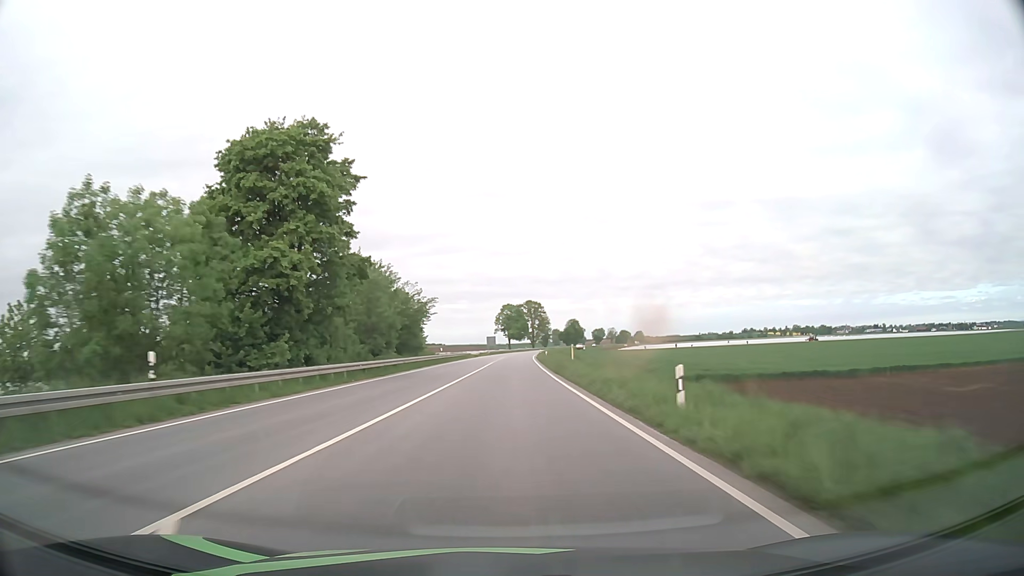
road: primary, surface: asphalt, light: Day
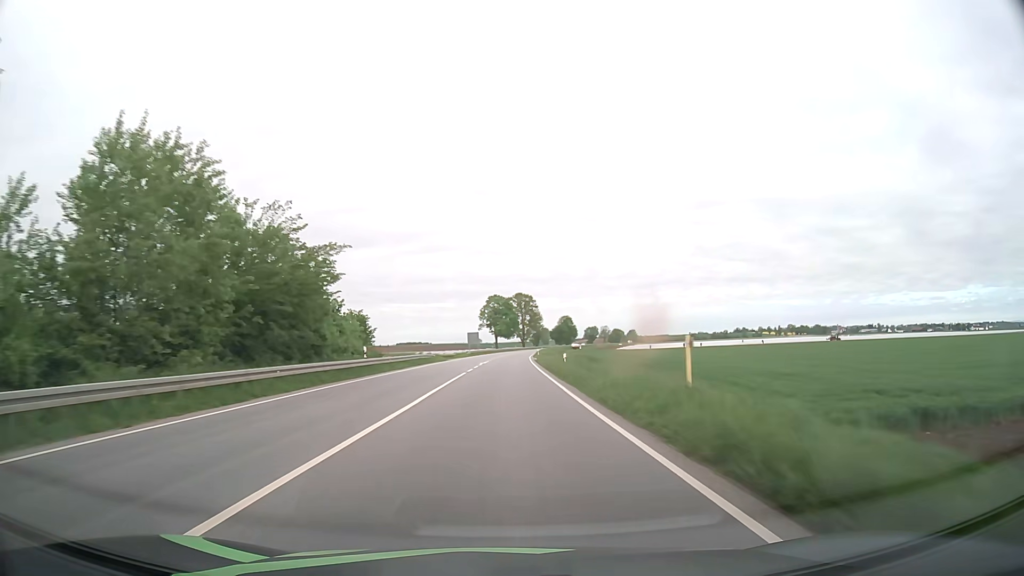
(+0.3, +31.0) m; +1°
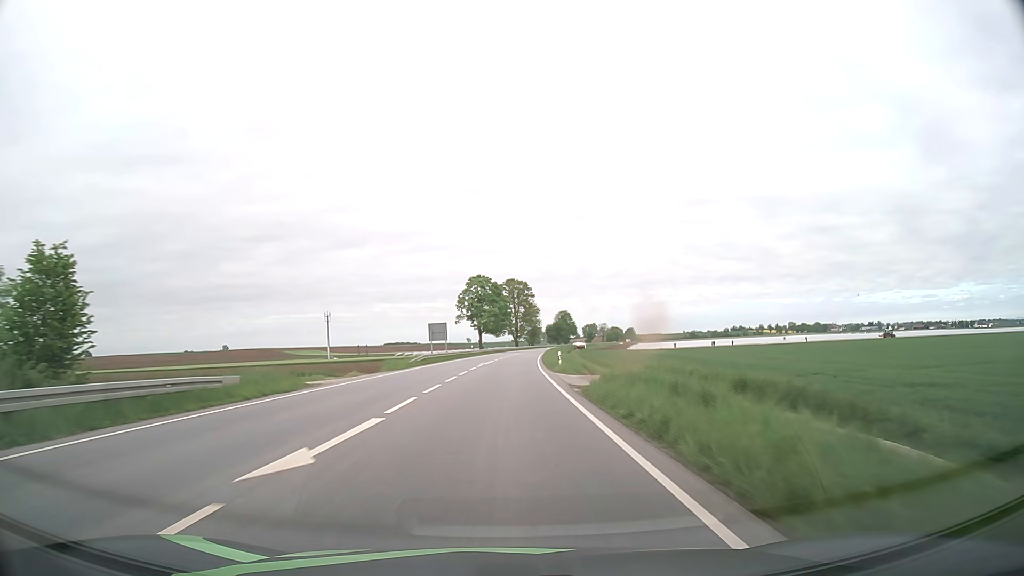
(+0.3, +46.8) m; +1°
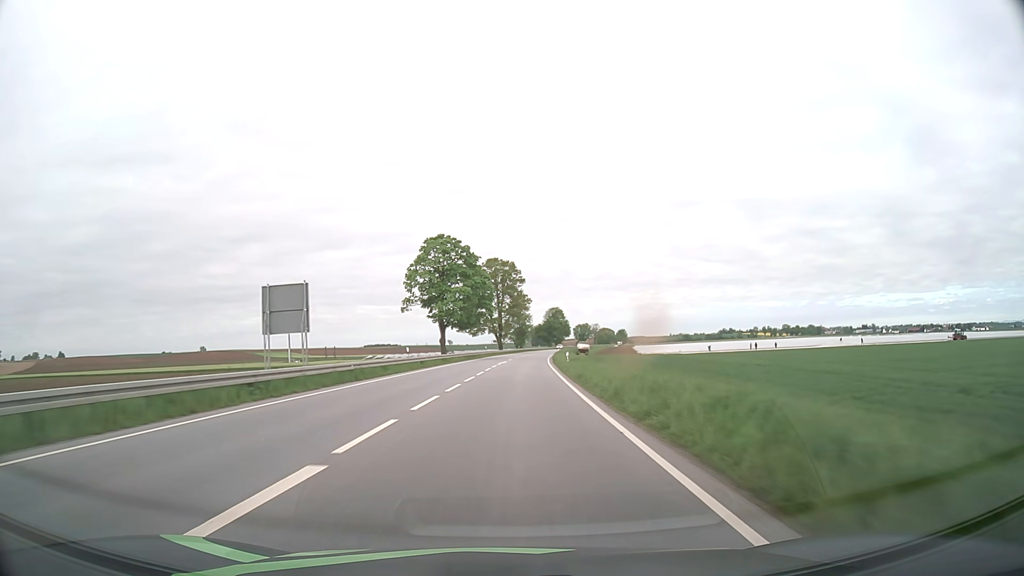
(+0.5, +47.1) m; +1°
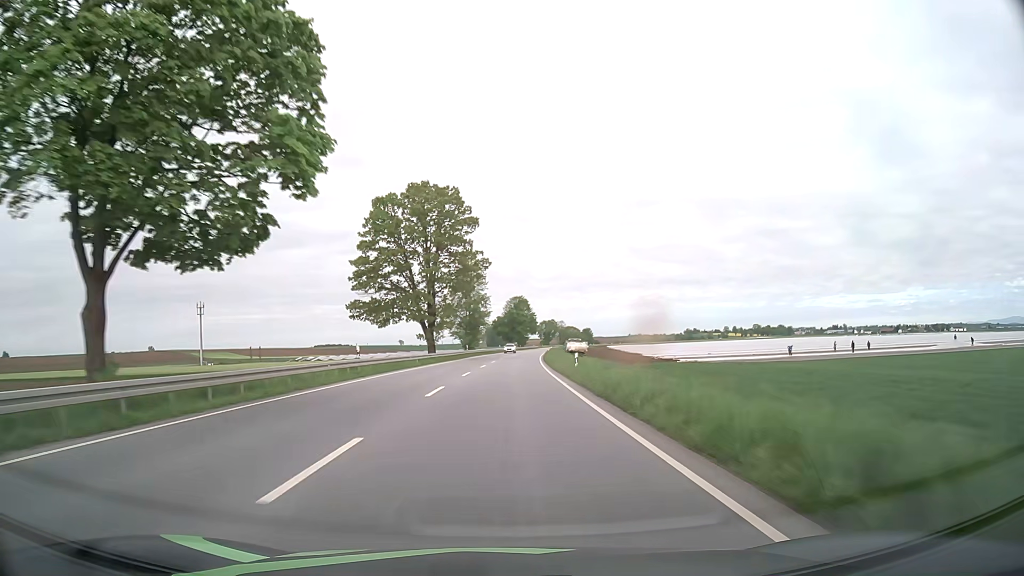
(+1.8, +62.9) m; +4°
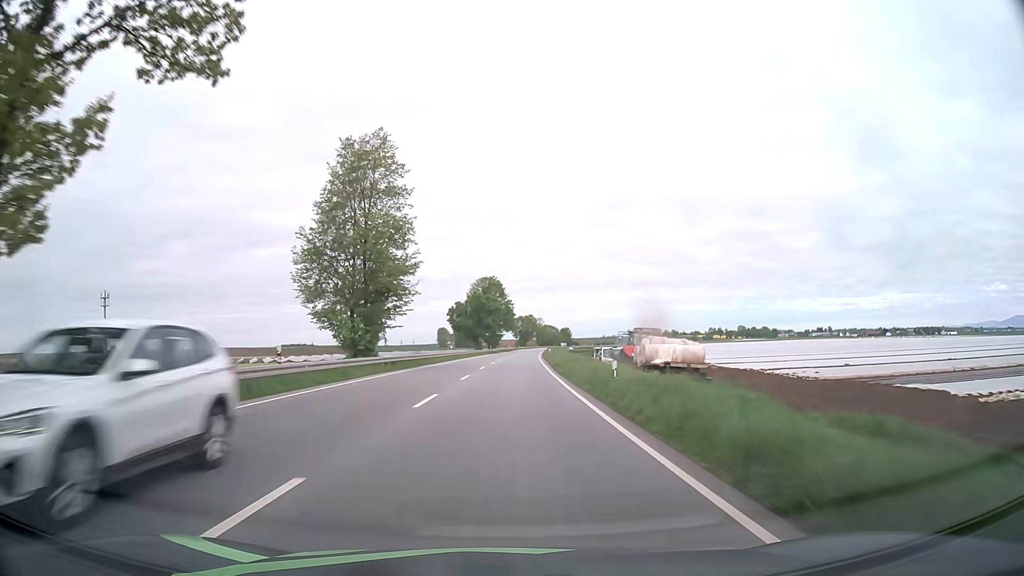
(+1.4, +63.0) m; +3°
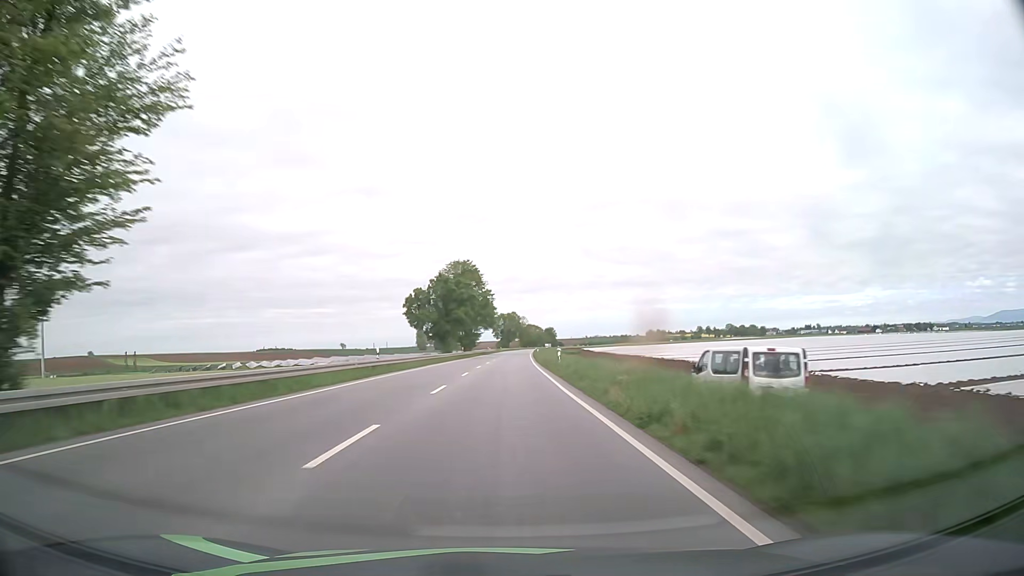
(+0.5, +31.5) m; +2°
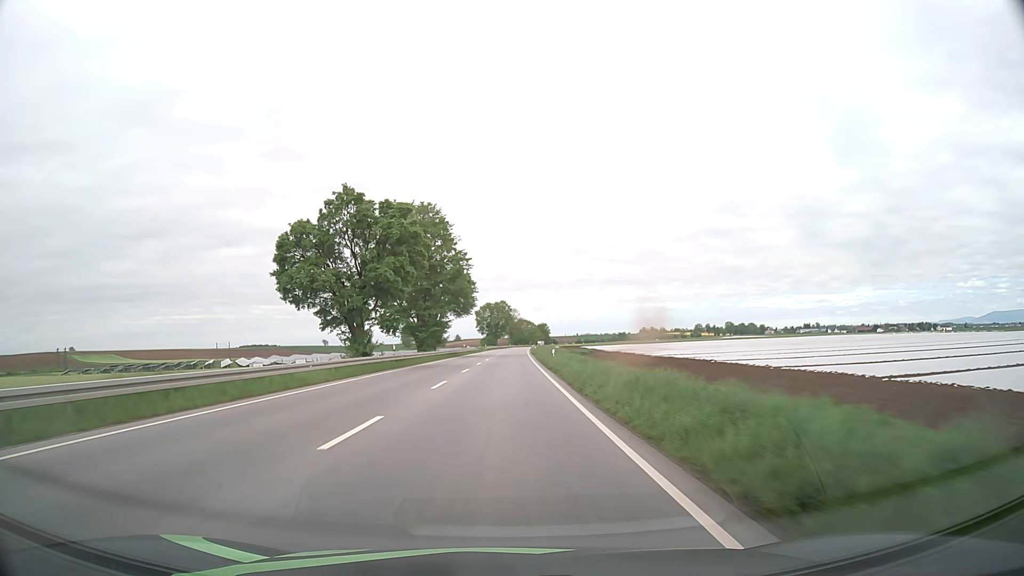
(+0.6, +47.1) m; +1°
(0, +10) (0, +20) (0, +30) (0, +40) (0, +50) (+1, +60) (+1, +70) (+1, +80) (+1, +90) (+2, +100) m
